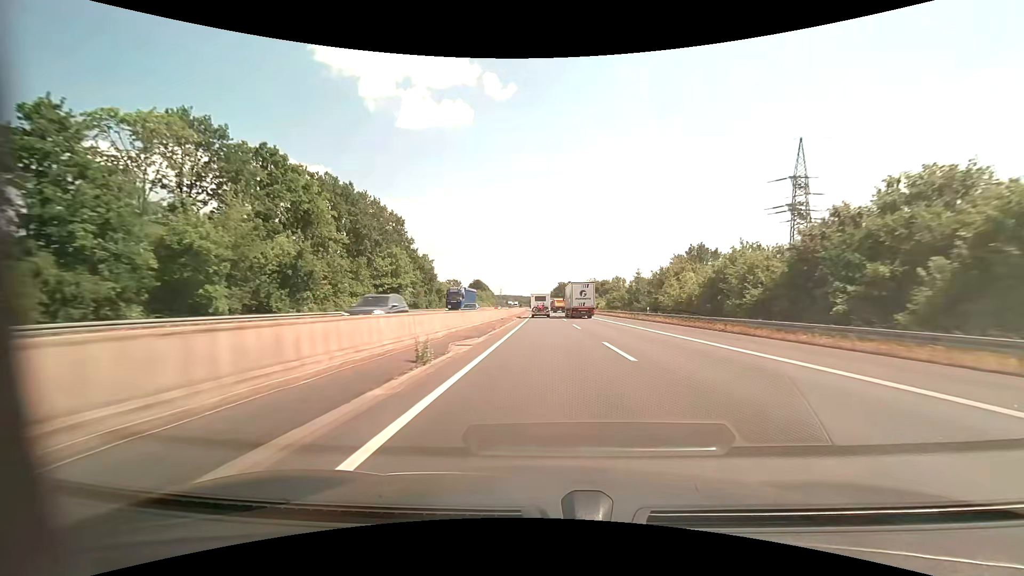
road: motorway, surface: asphalt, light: Day
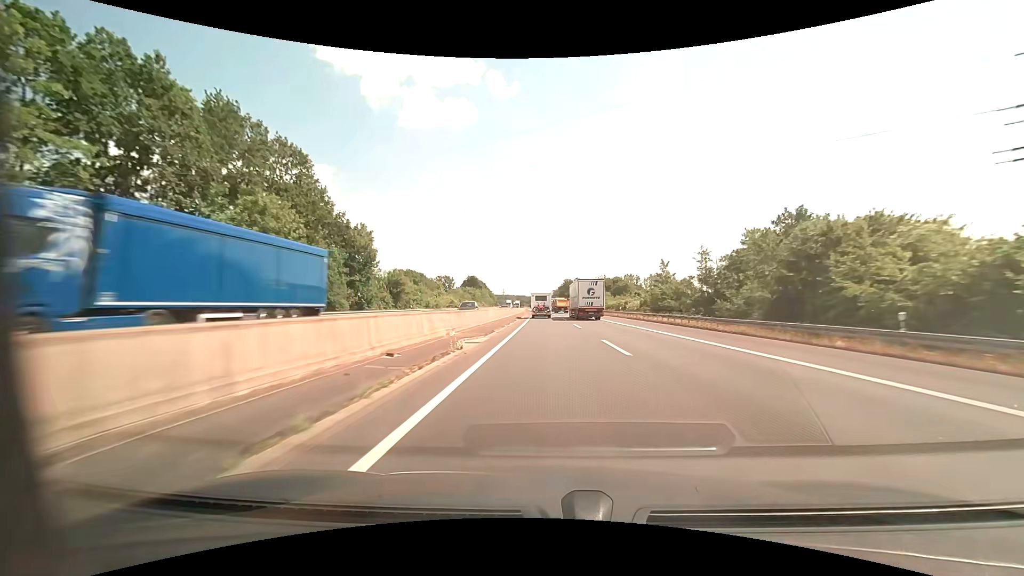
(-0.2, +34.6) m; 0°
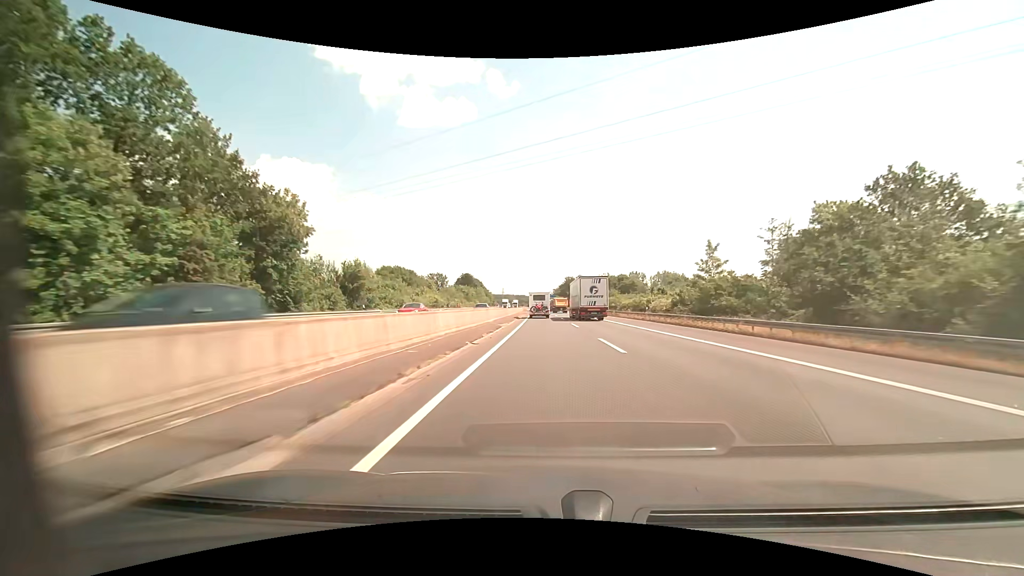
(0.0, +17.4) m; 0°
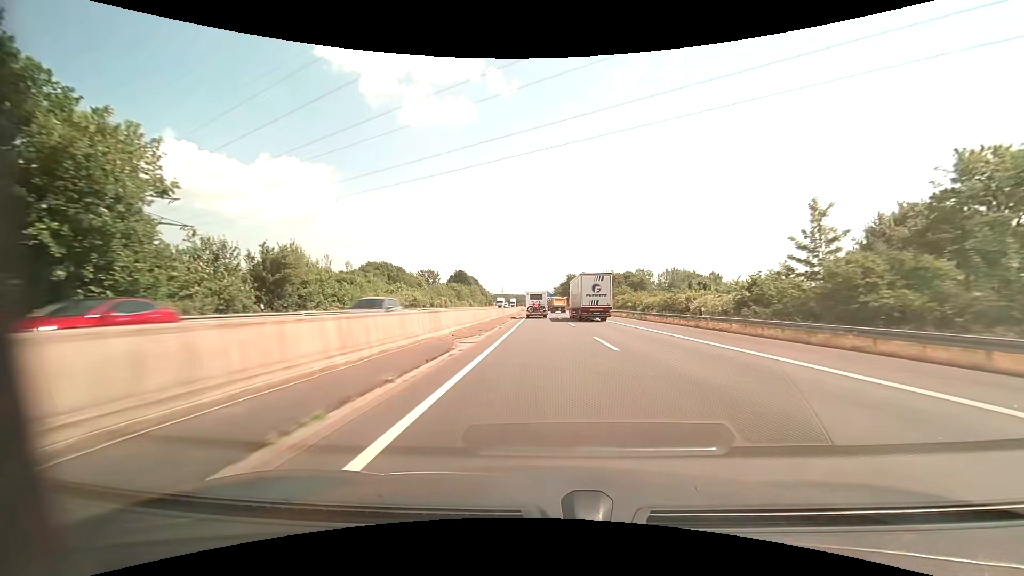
(0.0, +17.5) m; 0°
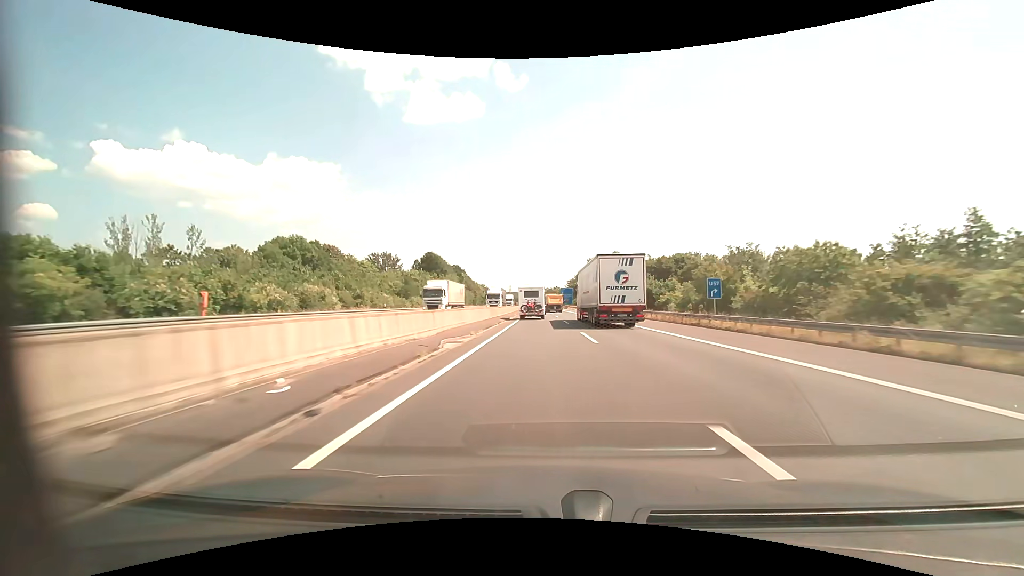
(-0.3, +69.6) m; -1°
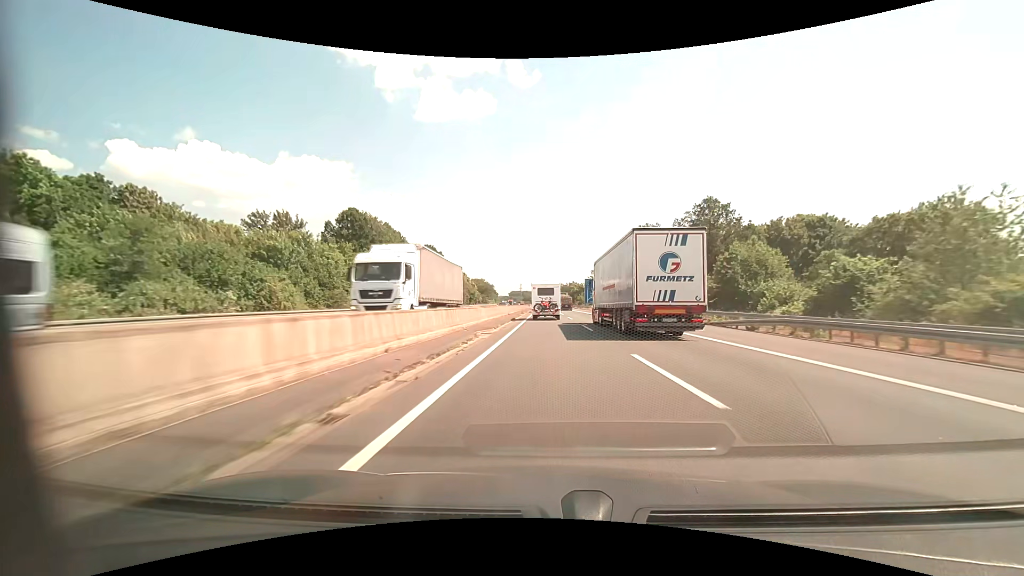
(-1.1, +64.3) m; -2°
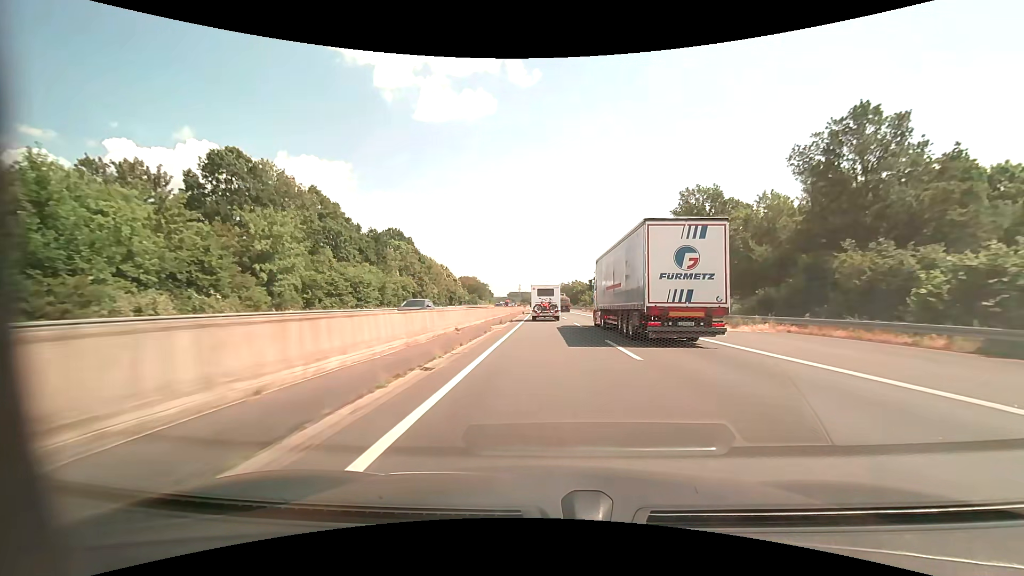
(0.0, +30.3) m; 0°
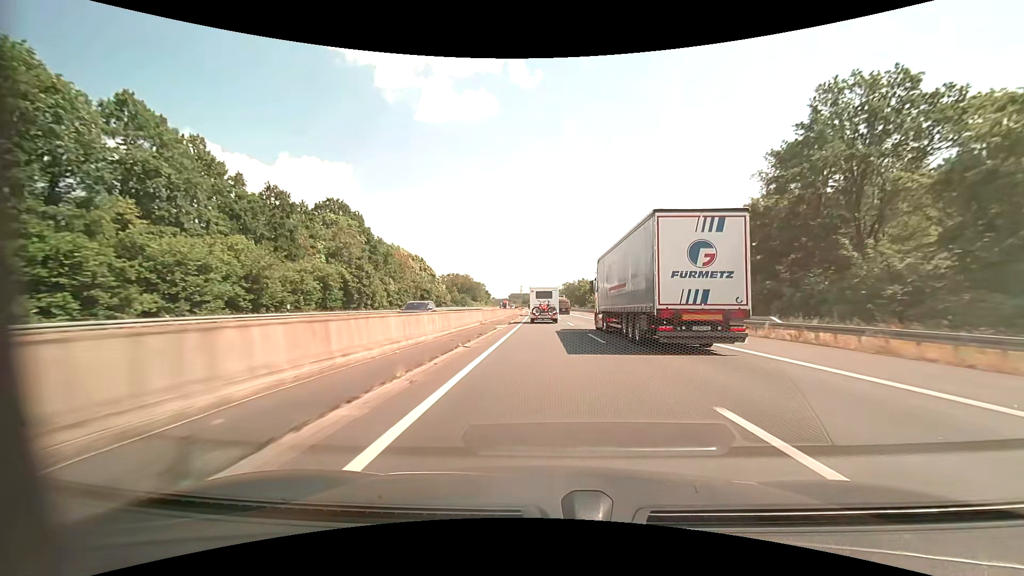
(0.0, +30.0) m; 0°
(0, +10) (0, +20) (0, +30) (0, +40) (0, +50) (-1, +60) (-1, +70) (-1, +80) (-2, +90) (-2, +100) m
